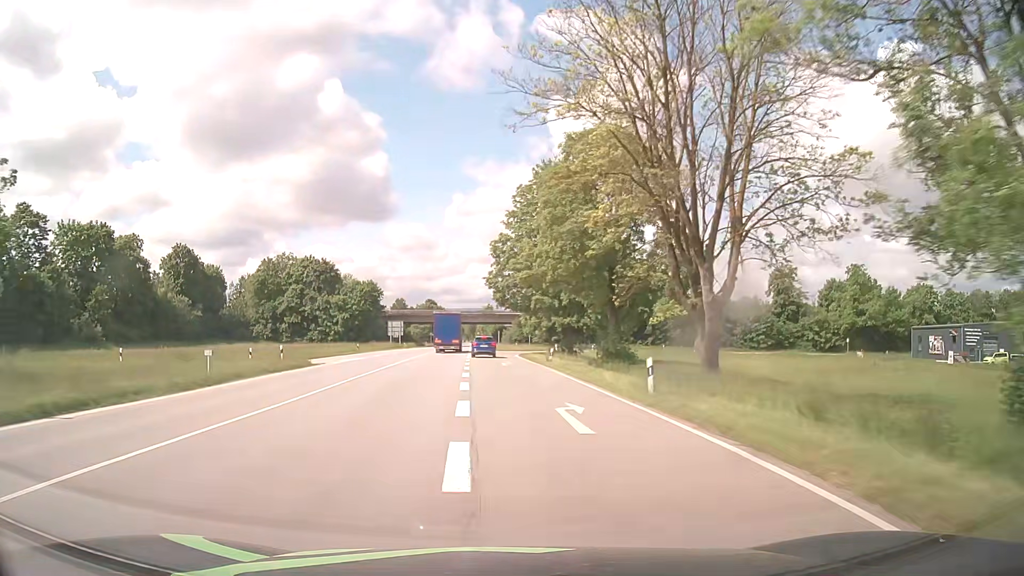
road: primary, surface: asphalt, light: Day
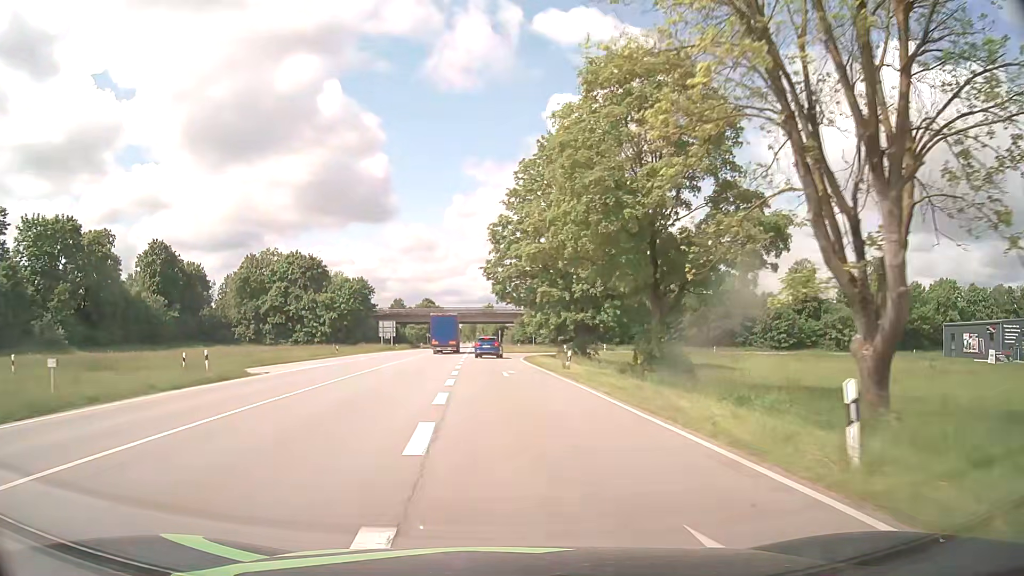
(0.0, +10.1) m; 0°
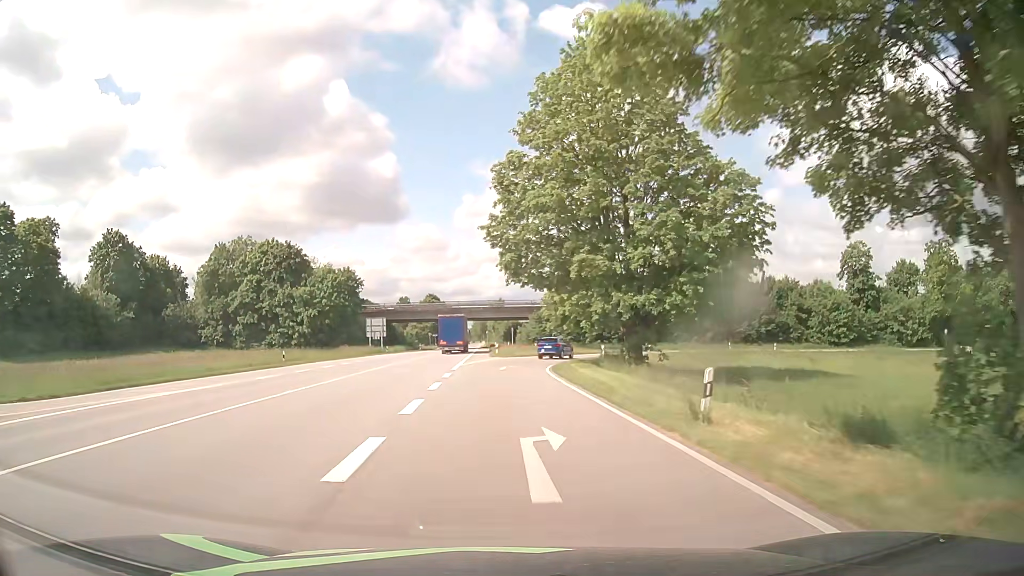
(-0.3, +19.3) m; -2°
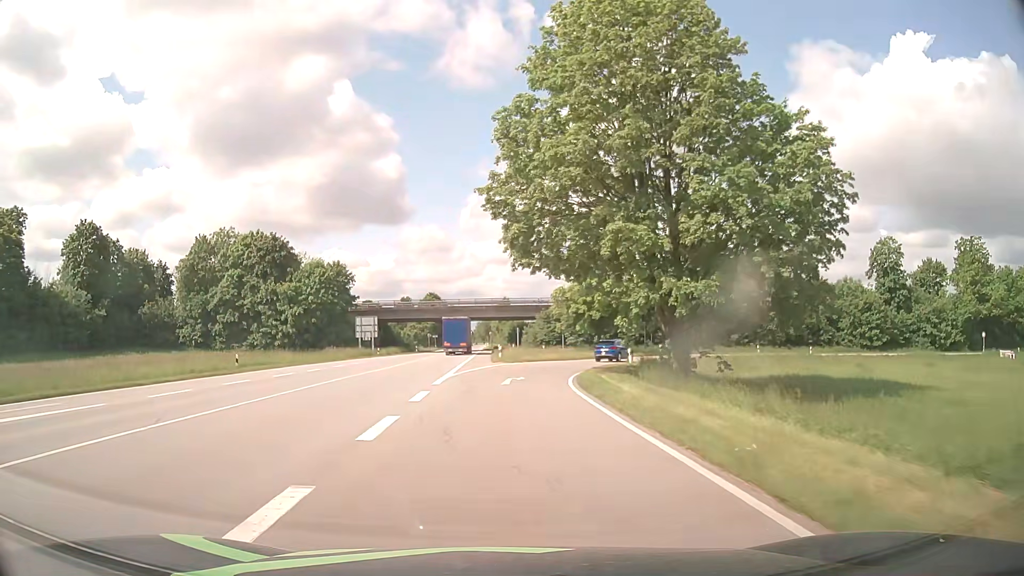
(0.0, +9.2) m; 0°
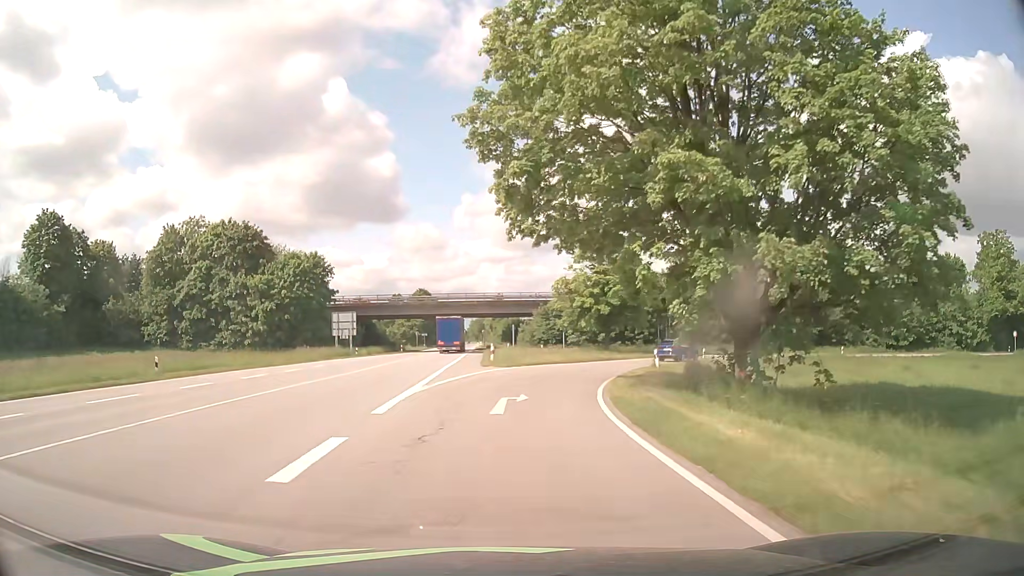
(0.0, +8.8) m; 0°
